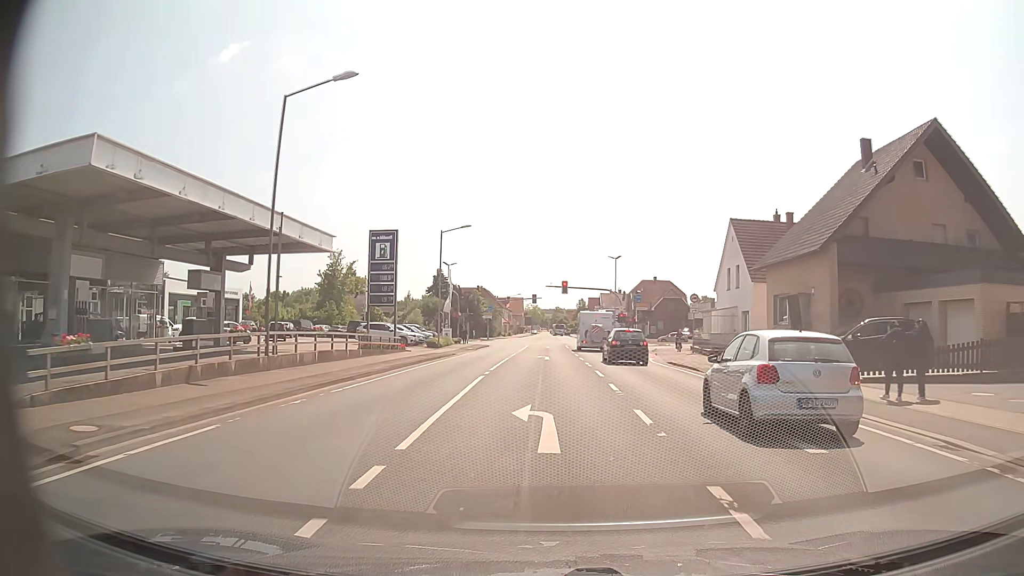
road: secondary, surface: asphalt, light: Day
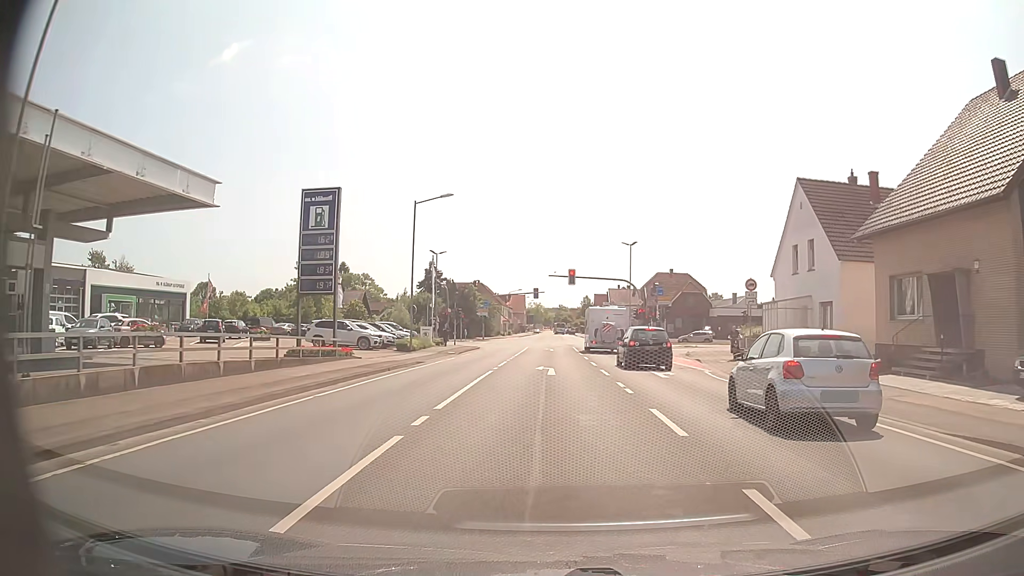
(0.0, +12.1) m; 0°
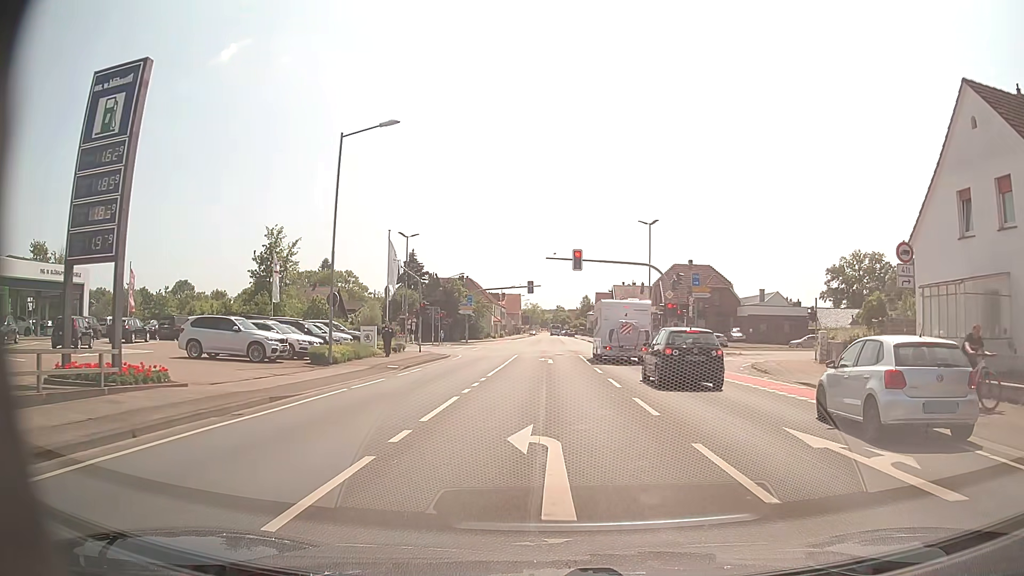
(0.0, +15.2) m; 0°
